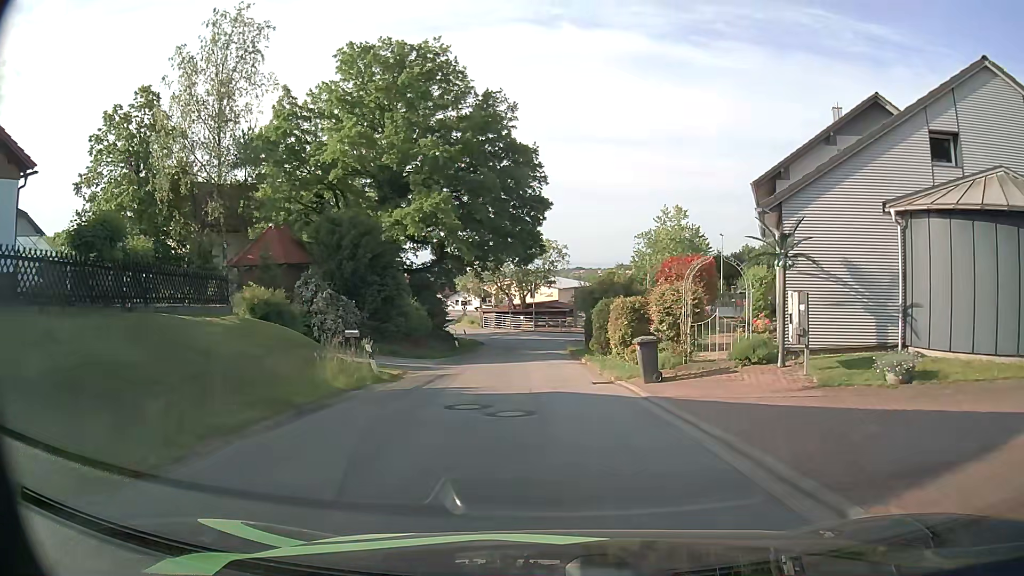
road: residential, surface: asphalt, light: Day
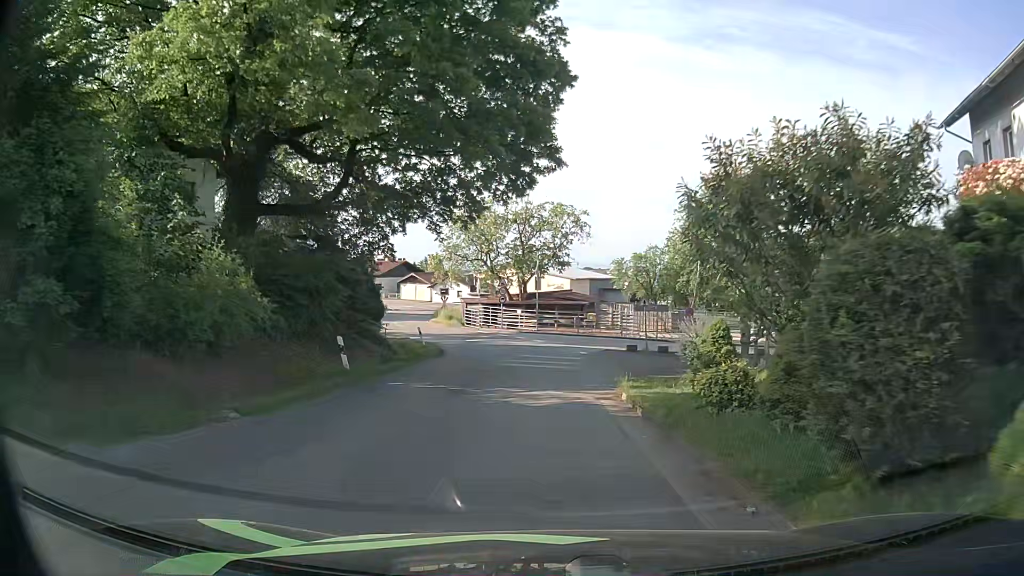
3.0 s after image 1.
(-0.3, +23.9) m; -1°
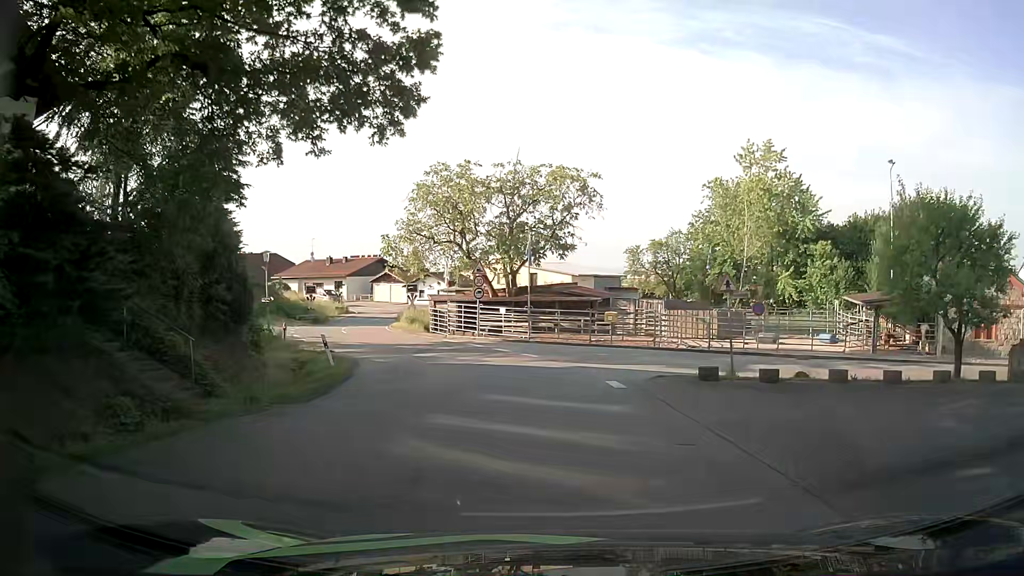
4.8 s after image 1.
(+0.1, +15.0) m; +1°
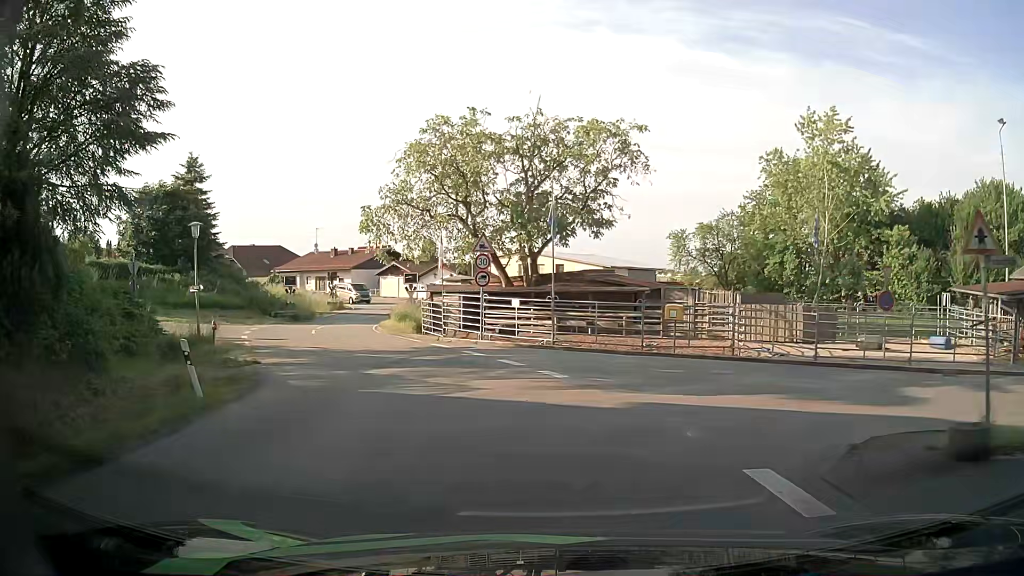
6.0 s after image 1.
(-0.2, +9.6) m; -2°
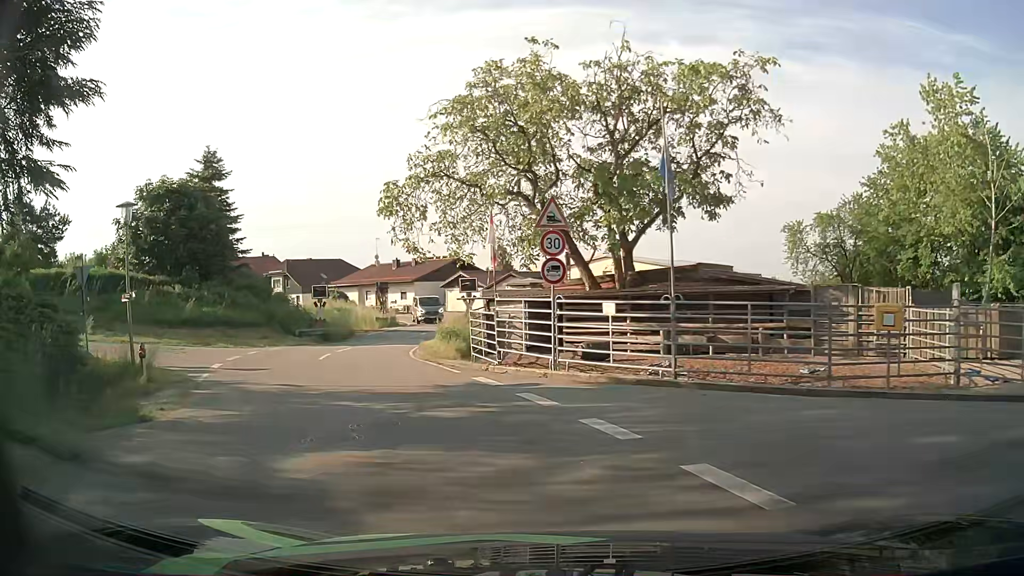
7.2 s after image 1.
(-0.6, +9.0) m; -8°
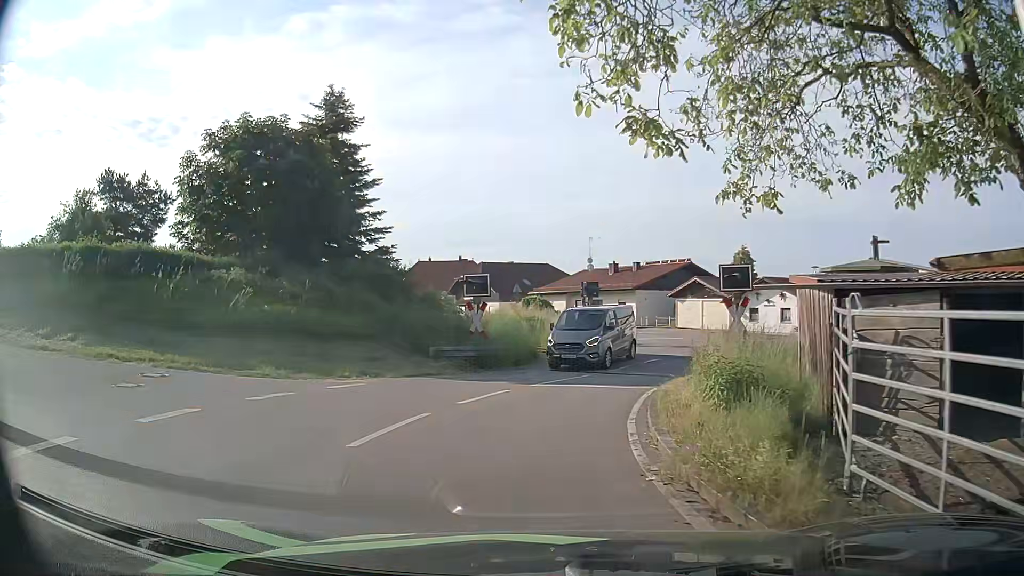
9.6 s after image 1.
(-2.4, +14.4) m; -18°
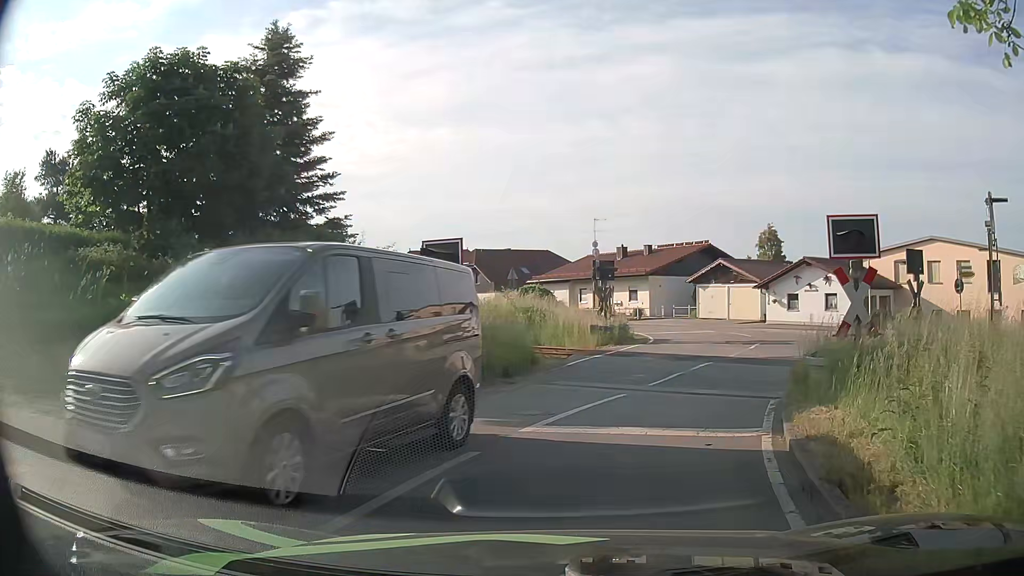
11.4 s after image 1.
(-0.1, +7.3) m; -2°
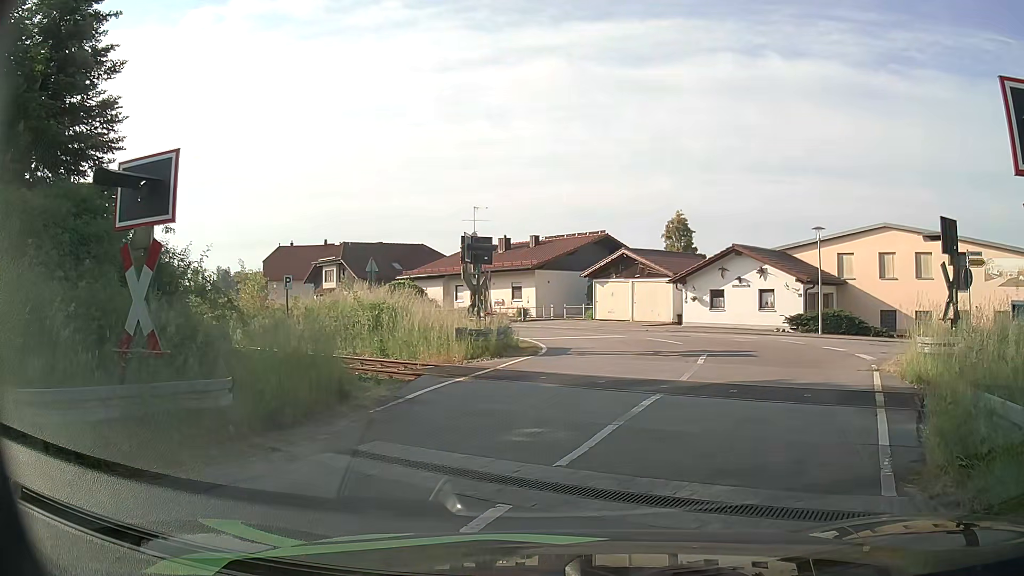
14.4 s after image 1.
(+0.7, +7.5) m; +12°
(+2, +10) (+5, +19) (+3, +29) (-4, +37) (-11, +44) (-18, +51) (-24, +58) (-31, +66) (-38, +73) (-44, +81) m
